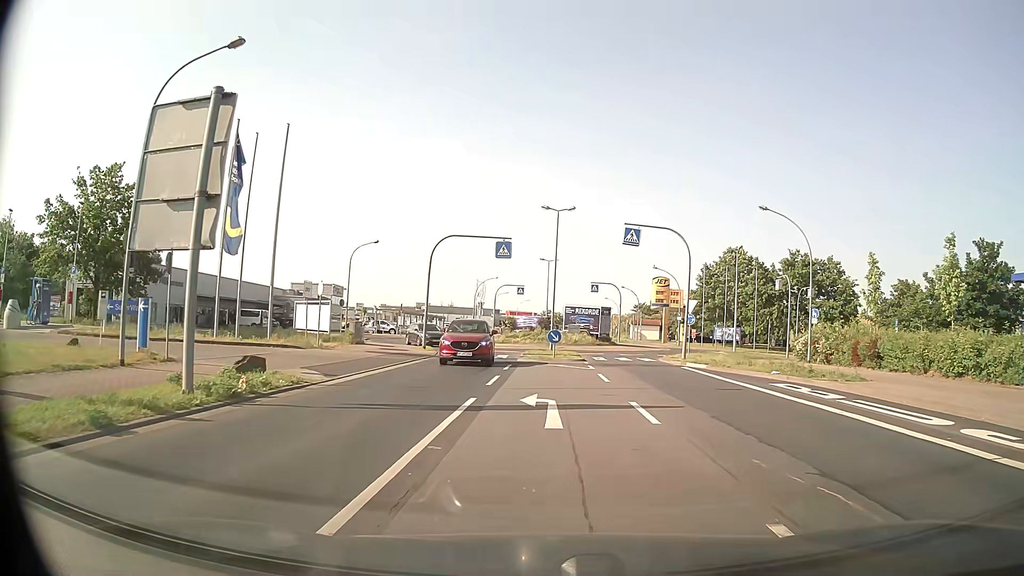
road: tertiary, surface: asphalt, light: Day
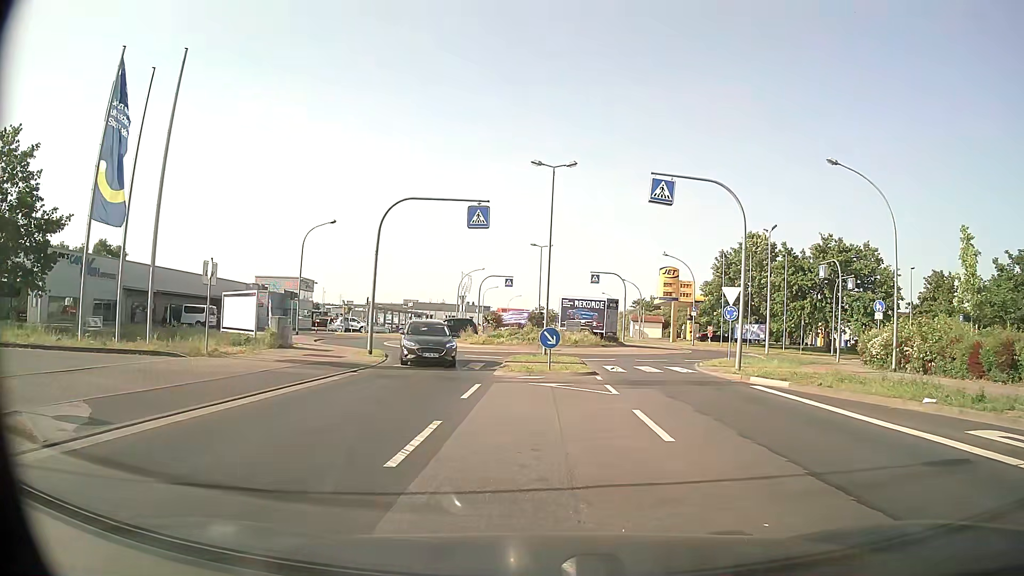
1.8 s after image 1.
(+0.1, +9.4) m; +1°
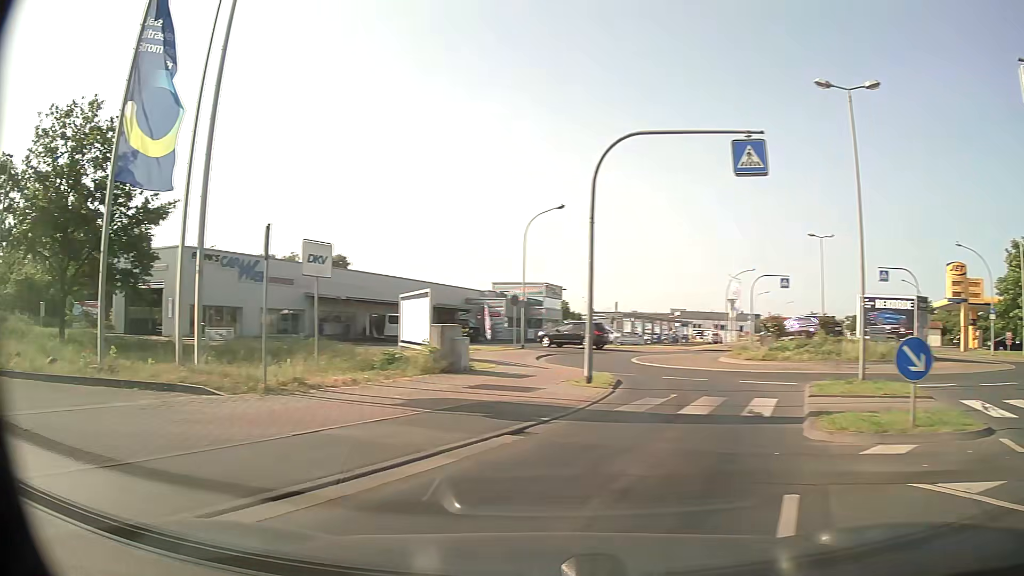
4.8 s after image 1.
(-0.6, +9.9) m; -22°
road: service
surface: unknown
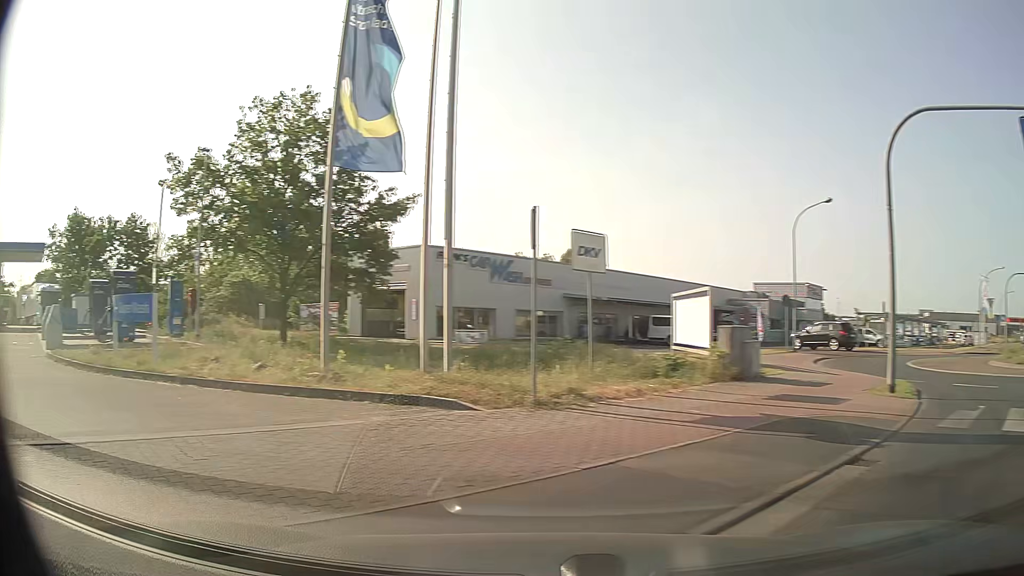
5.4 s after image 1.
(-0.4, +2.0) m; -22°
